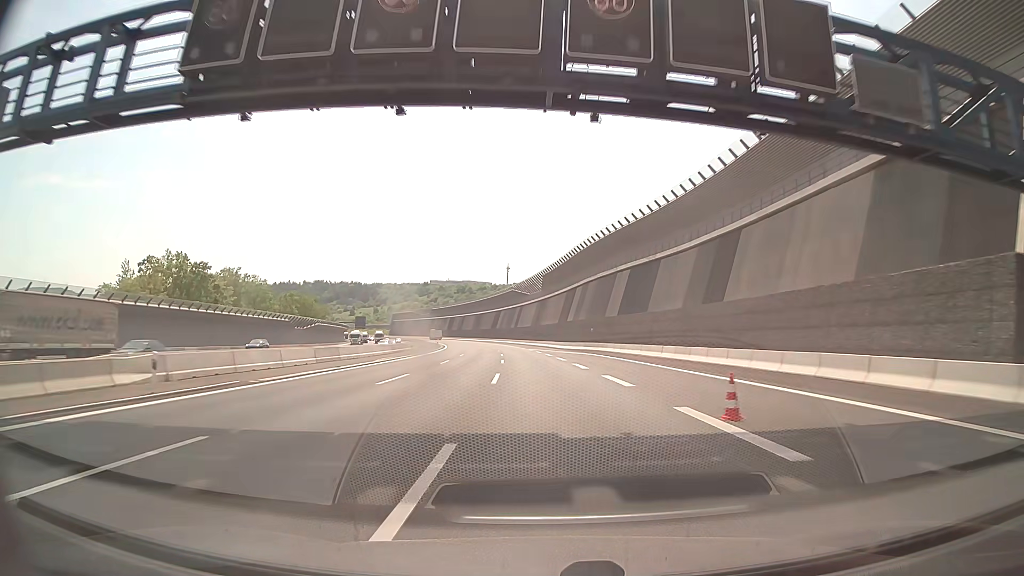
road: motorway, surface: asphalt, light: Day
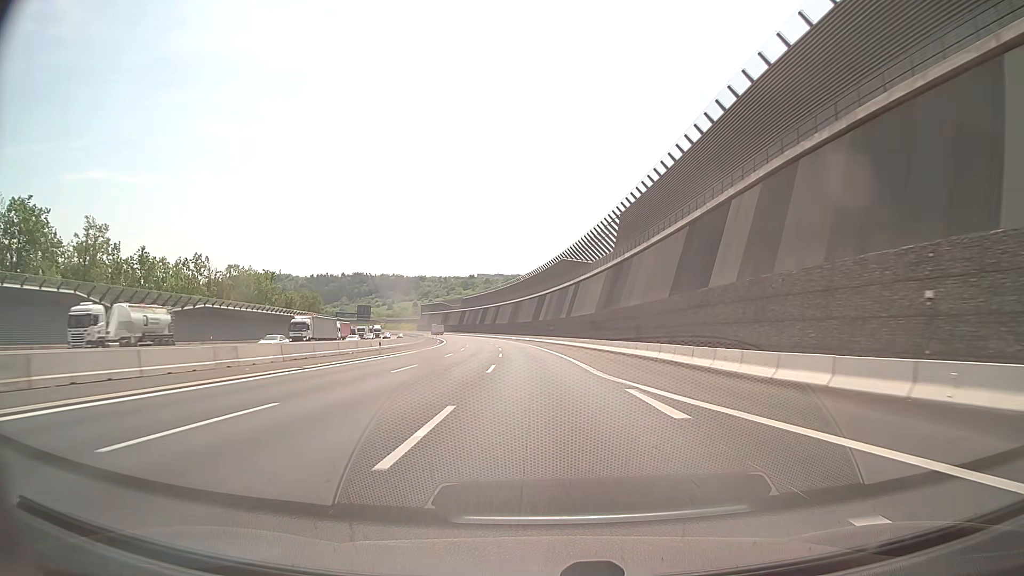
(-2.9, +68.3) m; -5°
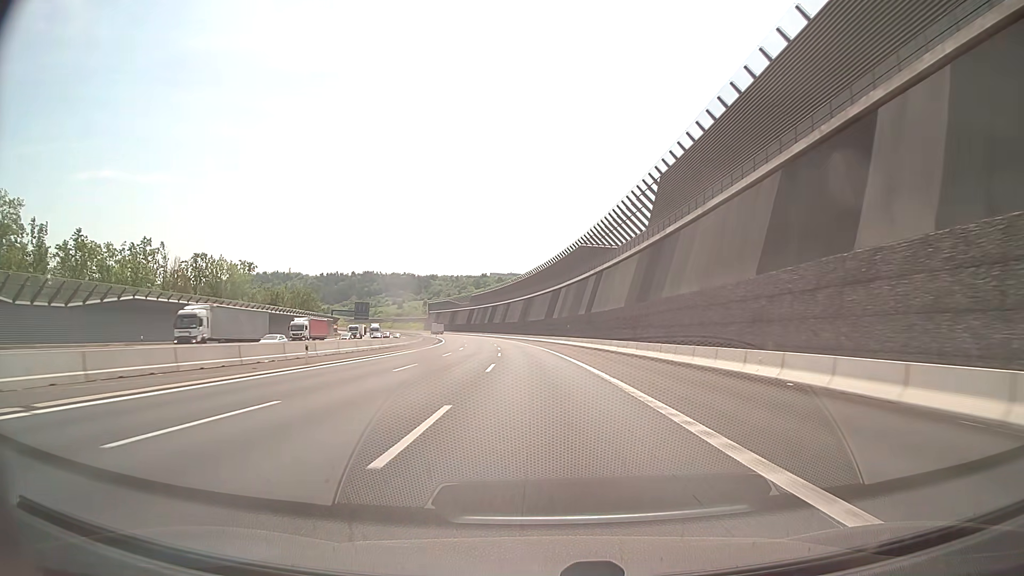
(-0.2, +17.9) m; -1°
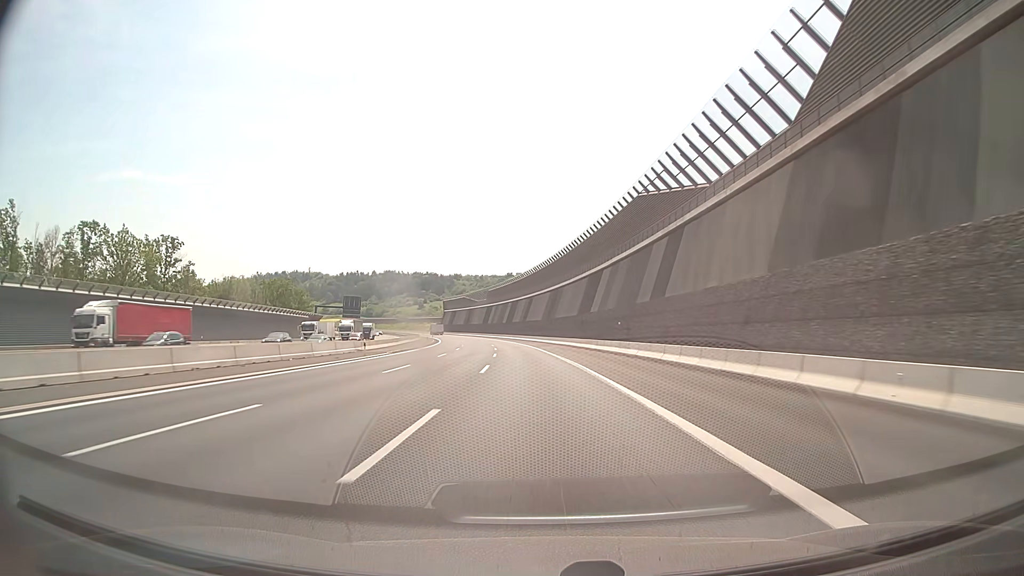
(-0.7, +36.8) m; -2°
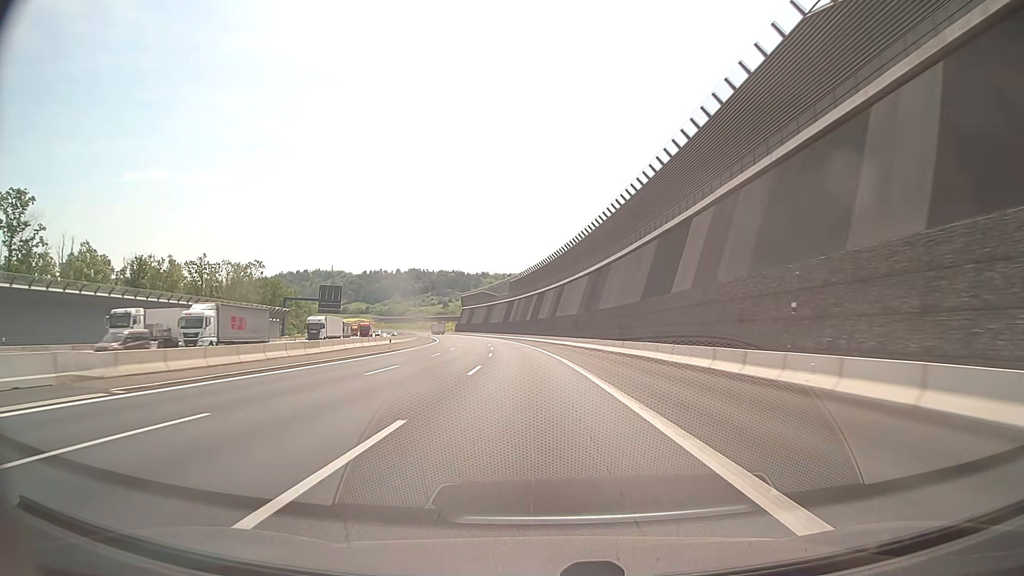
(-0.7, +37.8) m; -2°
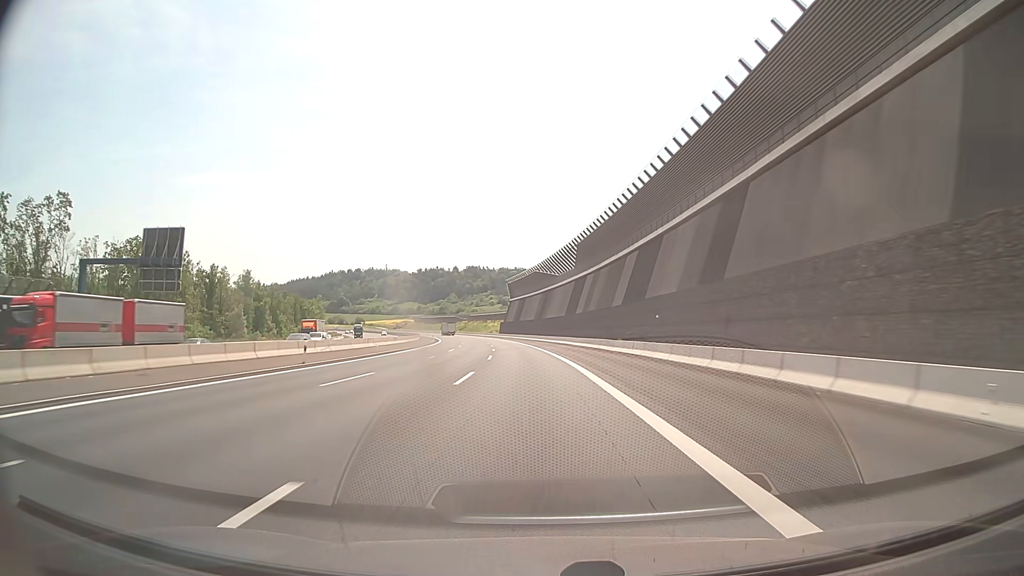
(-3.8, +76.4) m; -5°
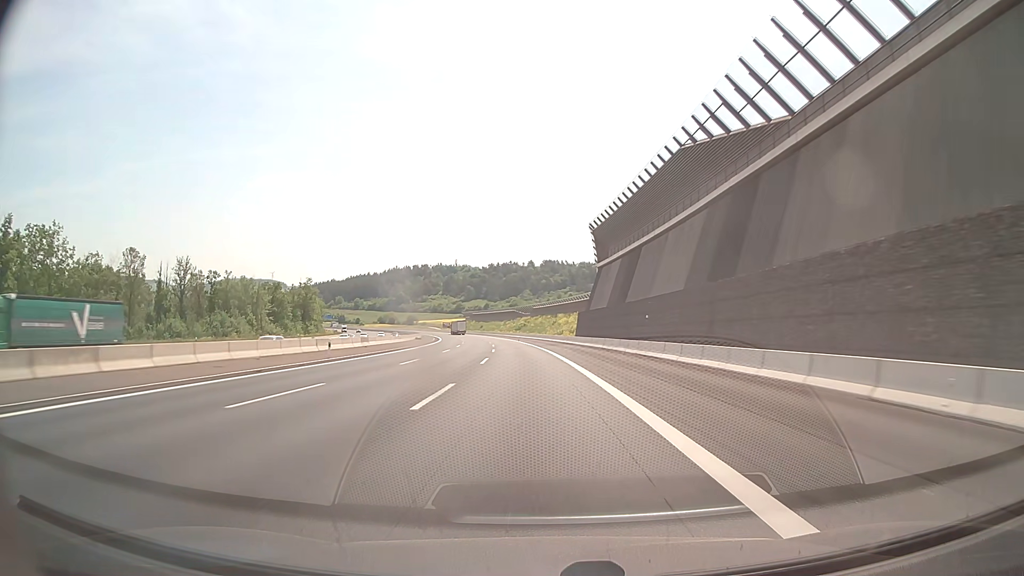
(-5.9, +95.7) m; -7°
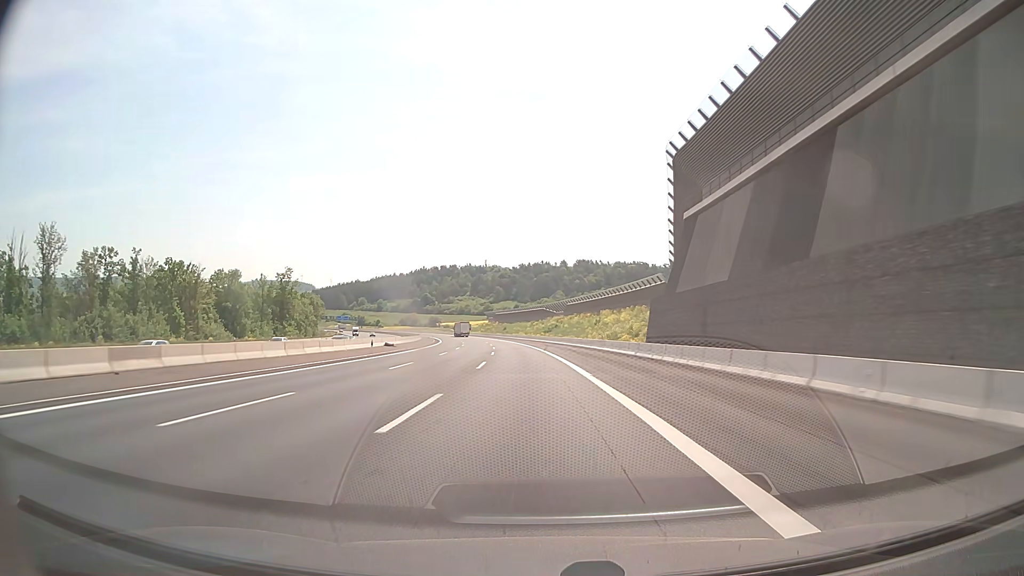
(-0.9, +38.6) m; -3°
(0, +10) (0, +20) (-1, +30) (-1, +40) (-2, +50) (-2, +60) (-3, +70) (-4, +80) (-5, +90) (-6, +100) m
